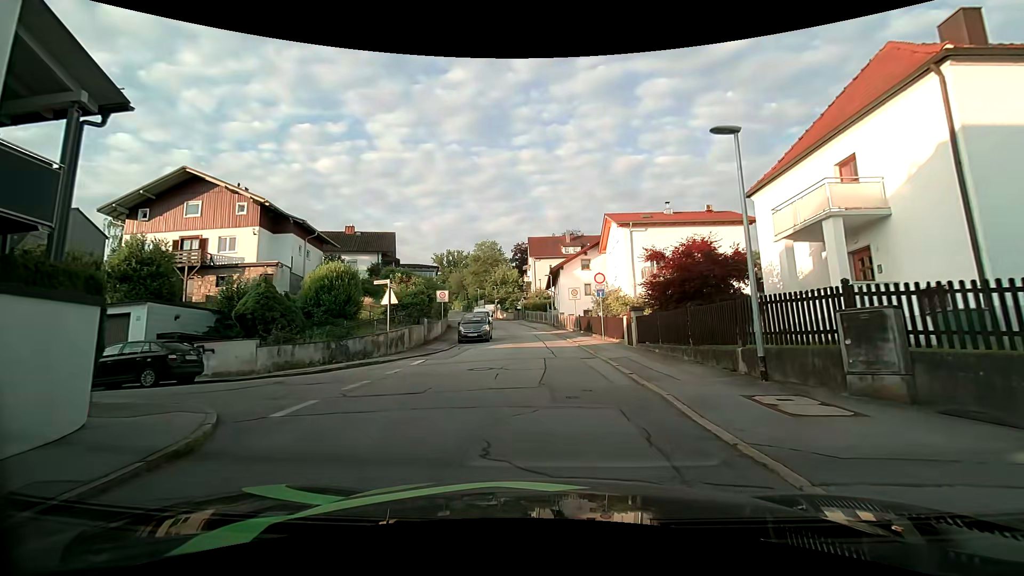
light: Day
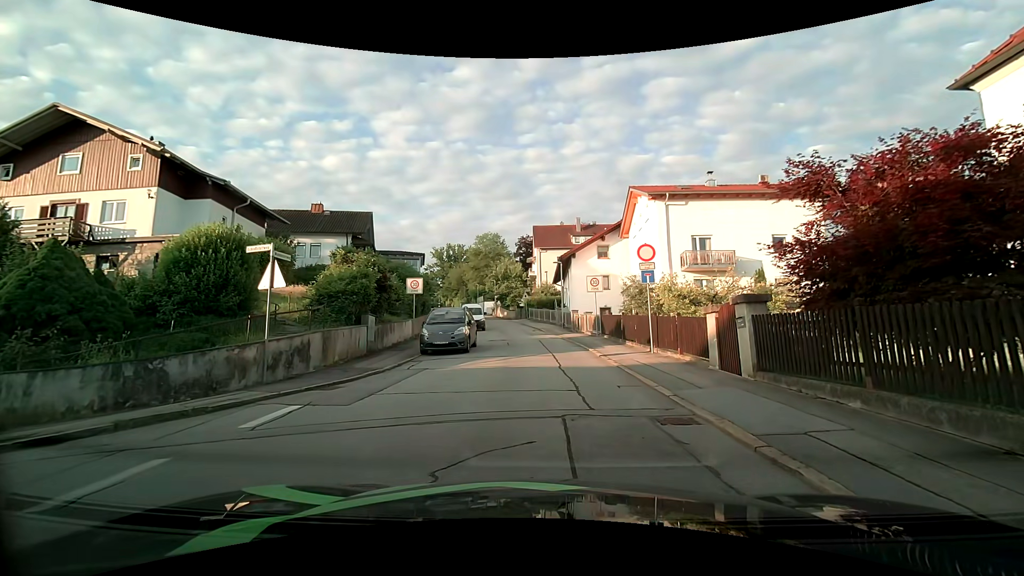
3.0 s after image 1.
(+0.1, +9.5) m; +2°
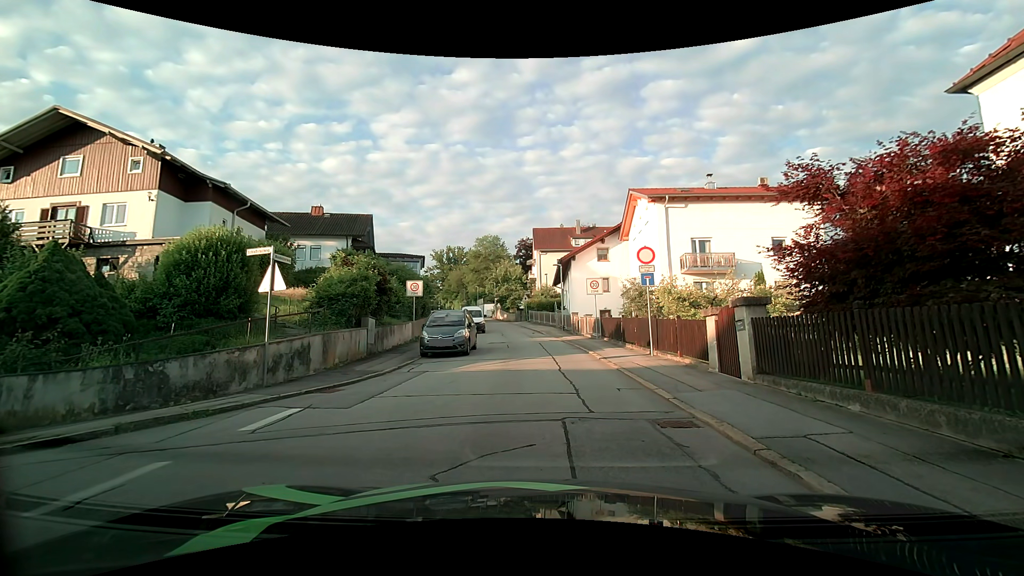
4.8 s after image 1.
(0.0, +0.1) m; 0°
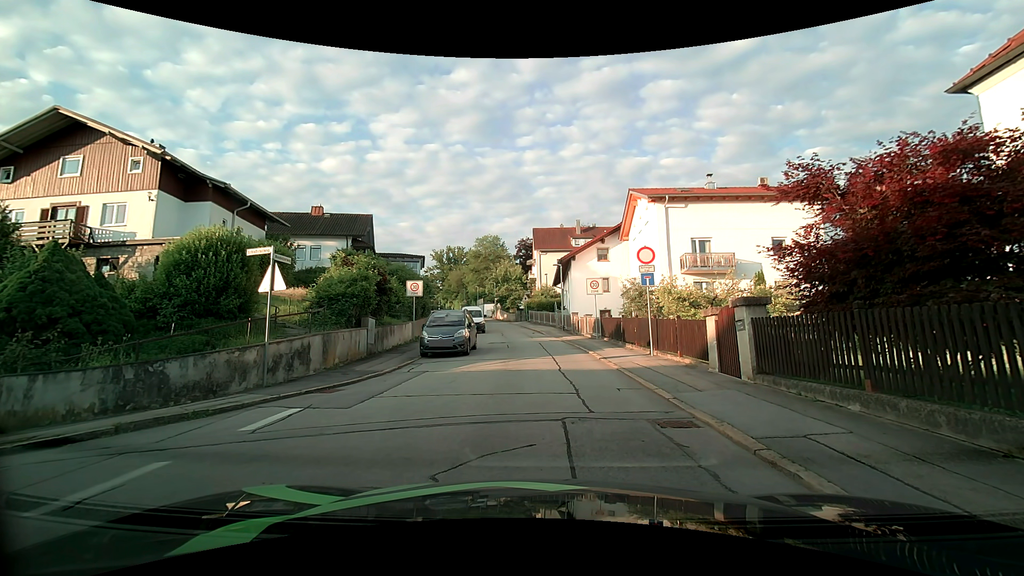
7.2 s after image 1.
(0.0, 0.0) m; 0°
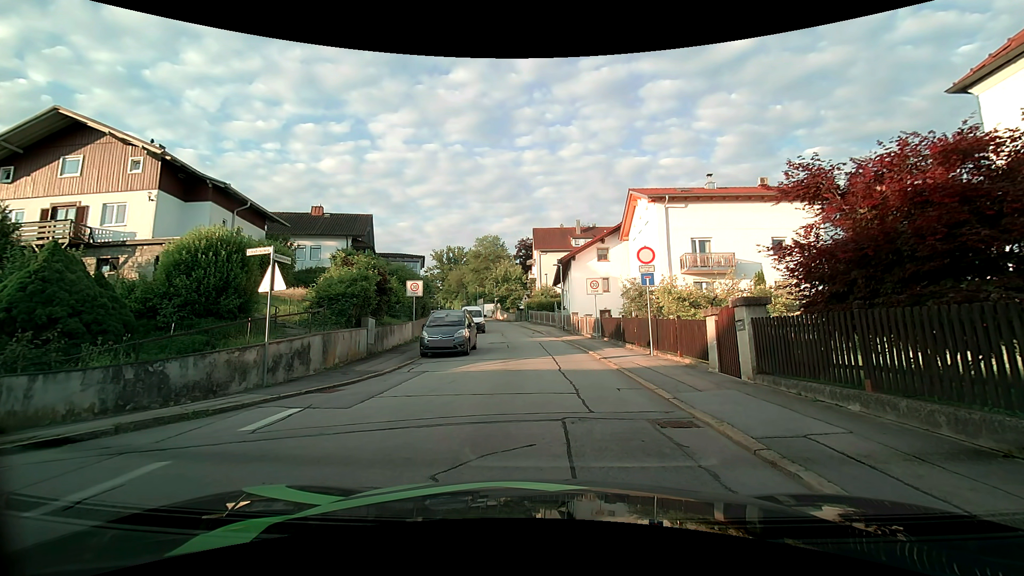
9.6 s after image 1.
(0.0, 0.0) m; 0°
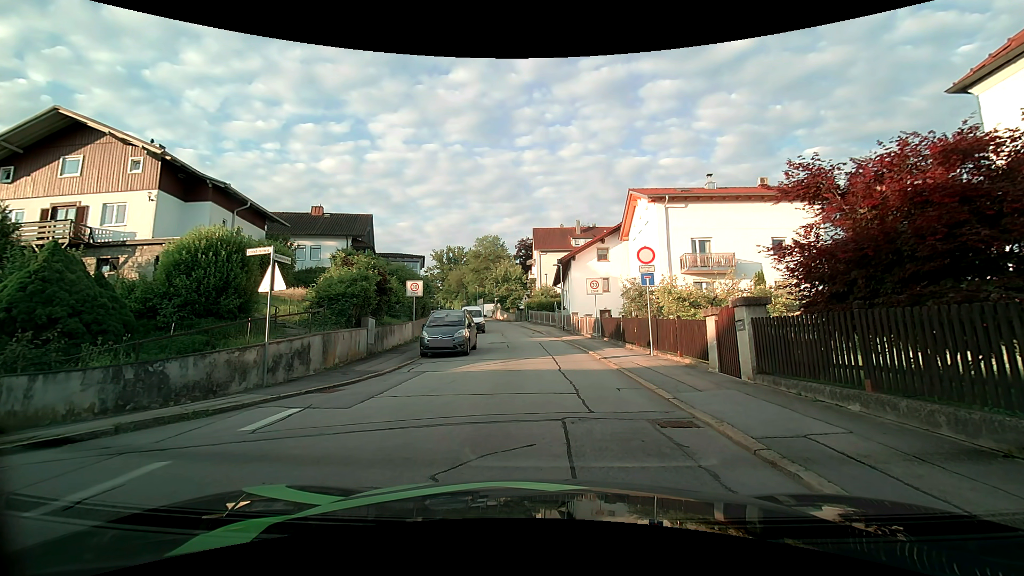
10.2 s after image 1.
(0.0, 0.0) m; 0°
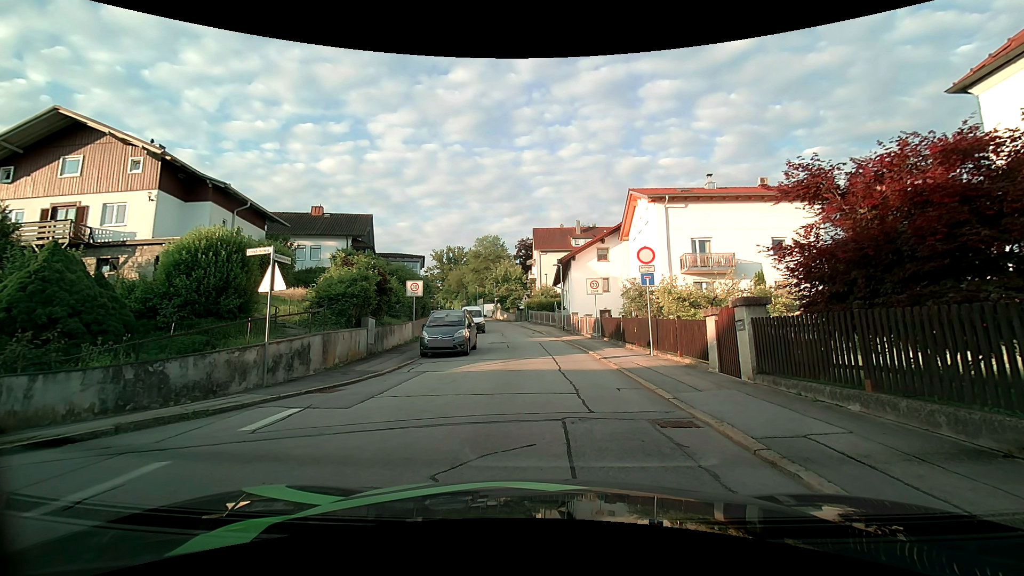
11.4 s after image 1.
(0.0, 0.0) m; 0°
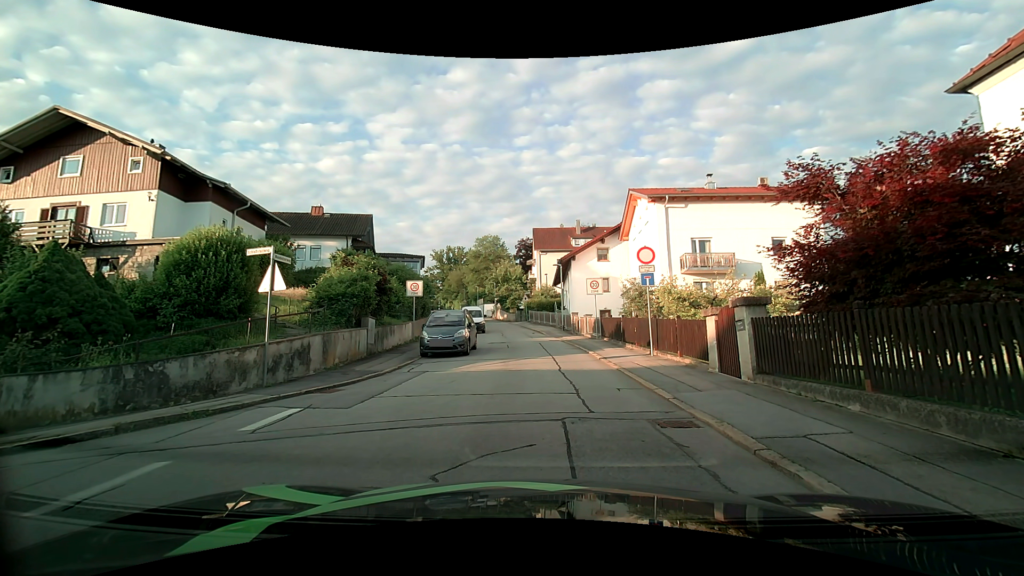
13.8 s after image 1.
(0.0, 0.0) m; 0°
